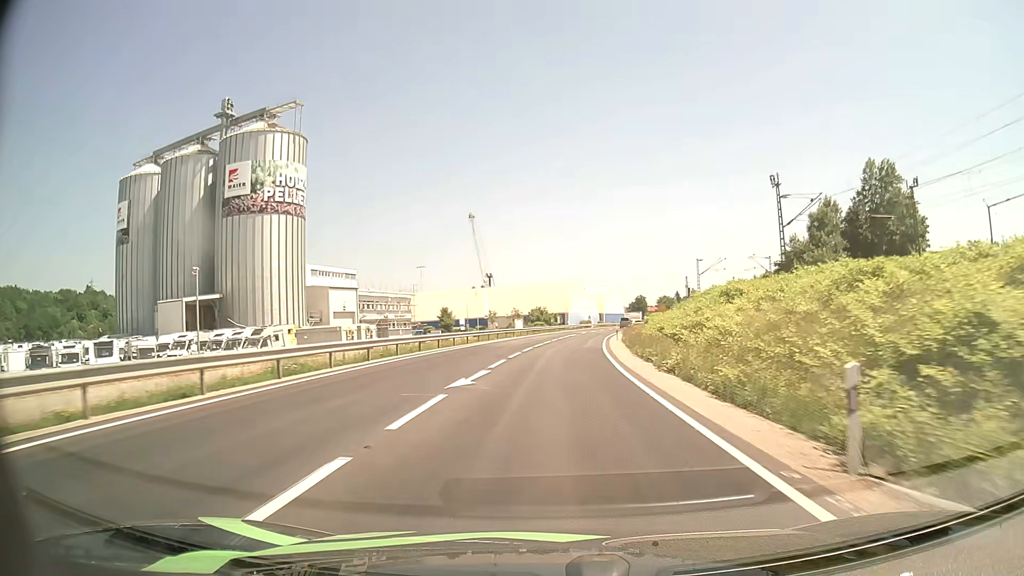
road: primary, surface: asphalt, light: Day
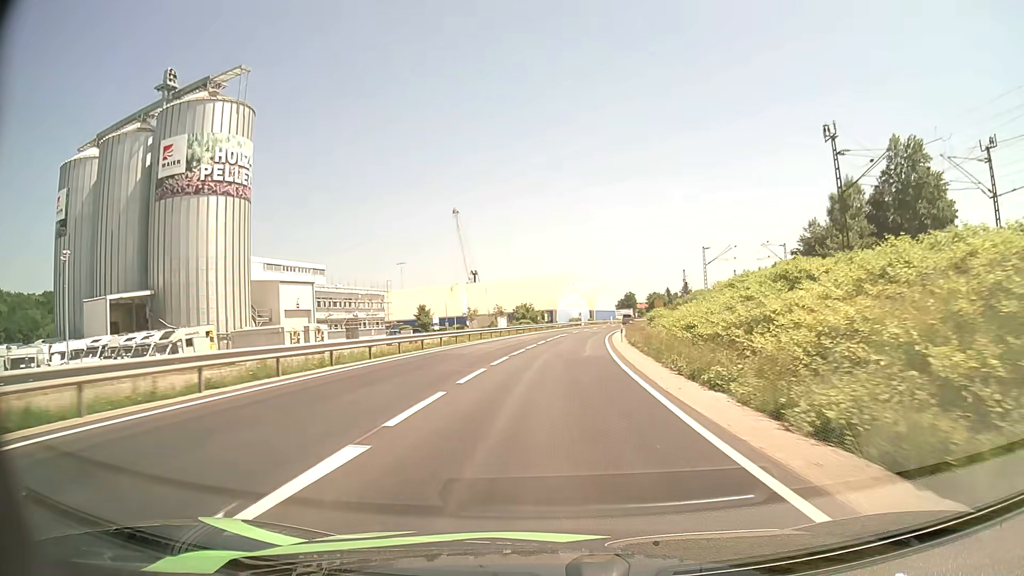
(+0.1, +11.9) m; +1°
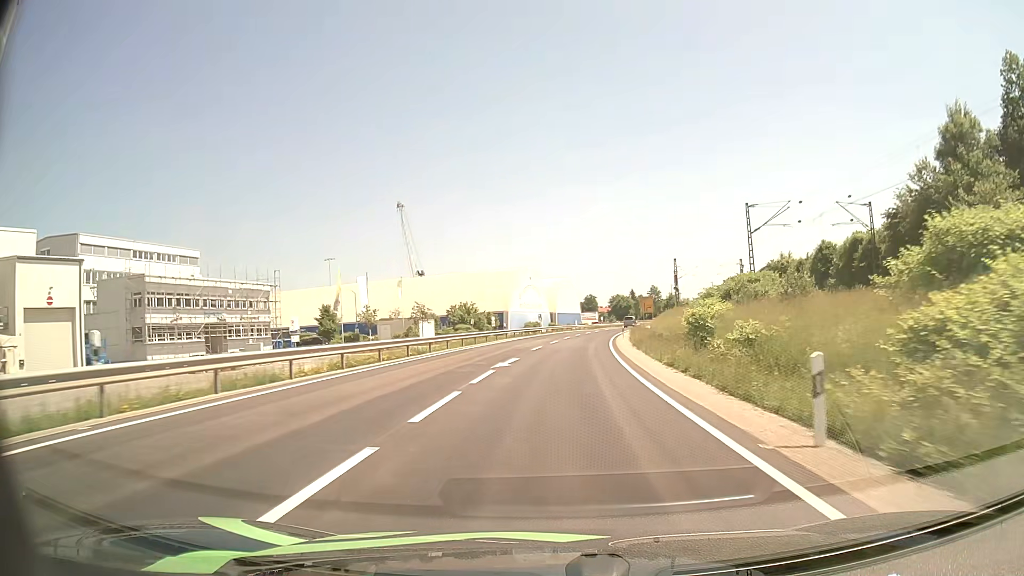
(+1.1, +35.2) m; +4°
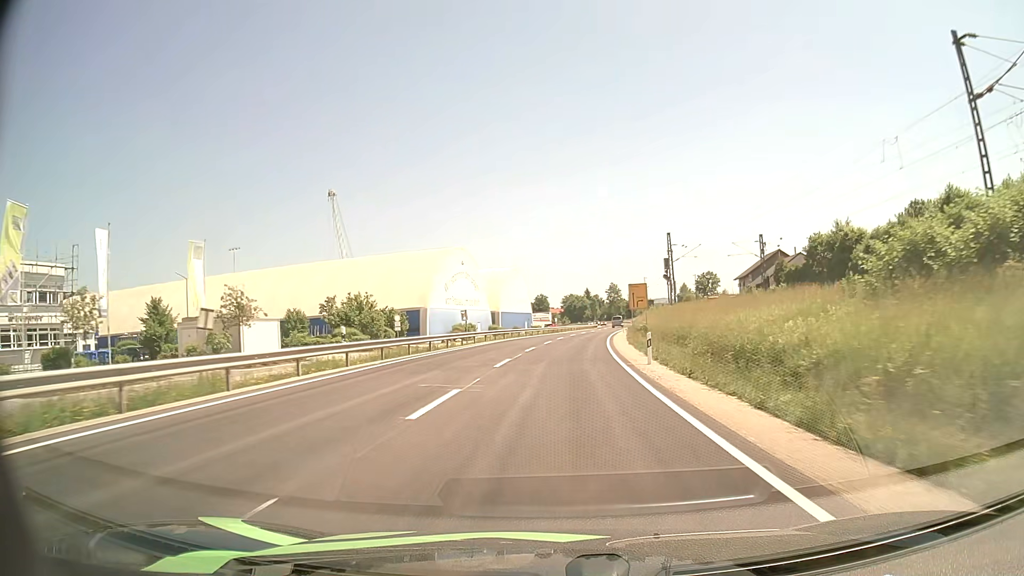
(+1.3, +35.0) m; +4°
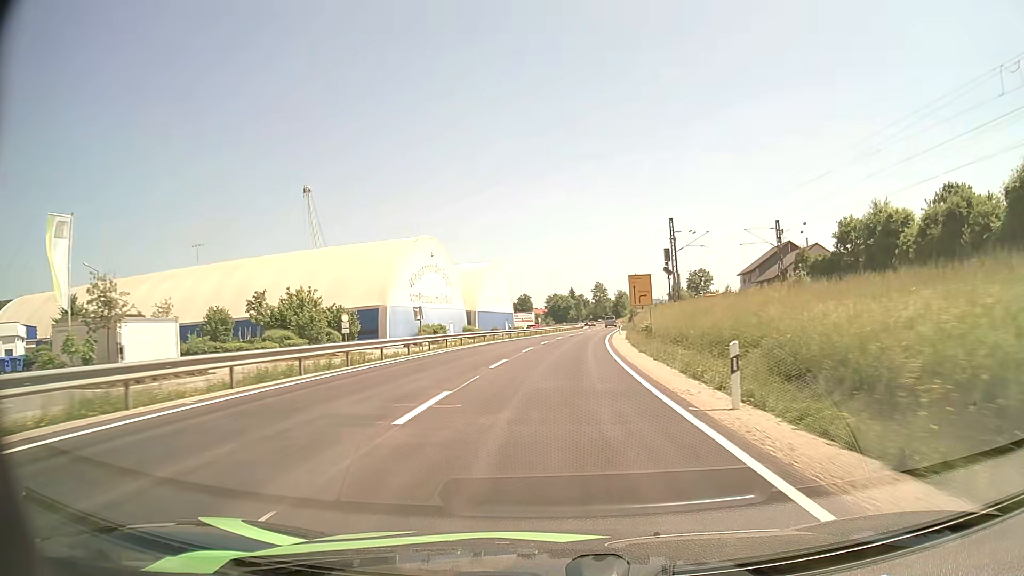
(+0.2, +11.7) m; +1°
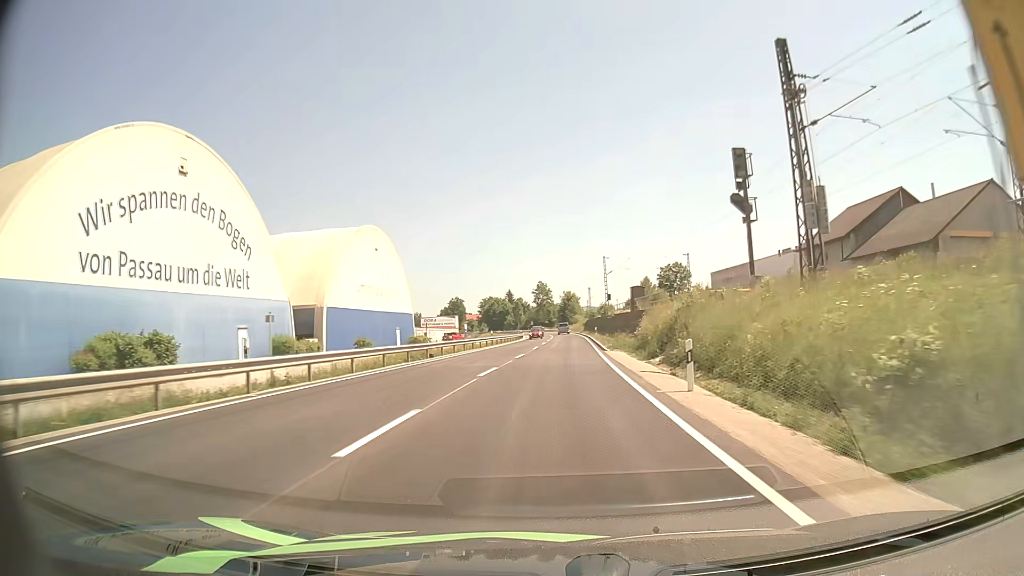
(+2.1, +46.3) m; +5°
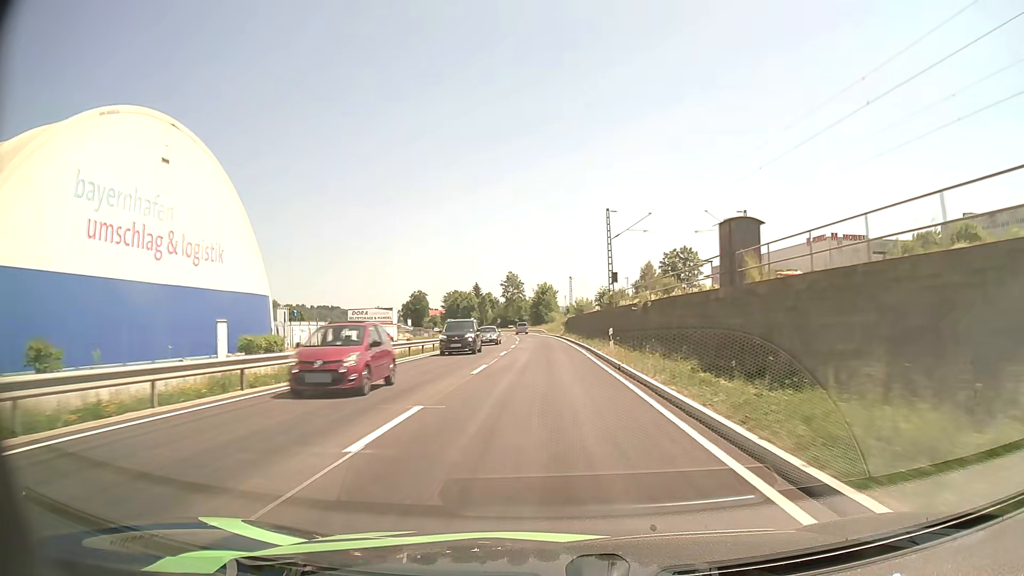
(+0.9, +36.0) m; +2°
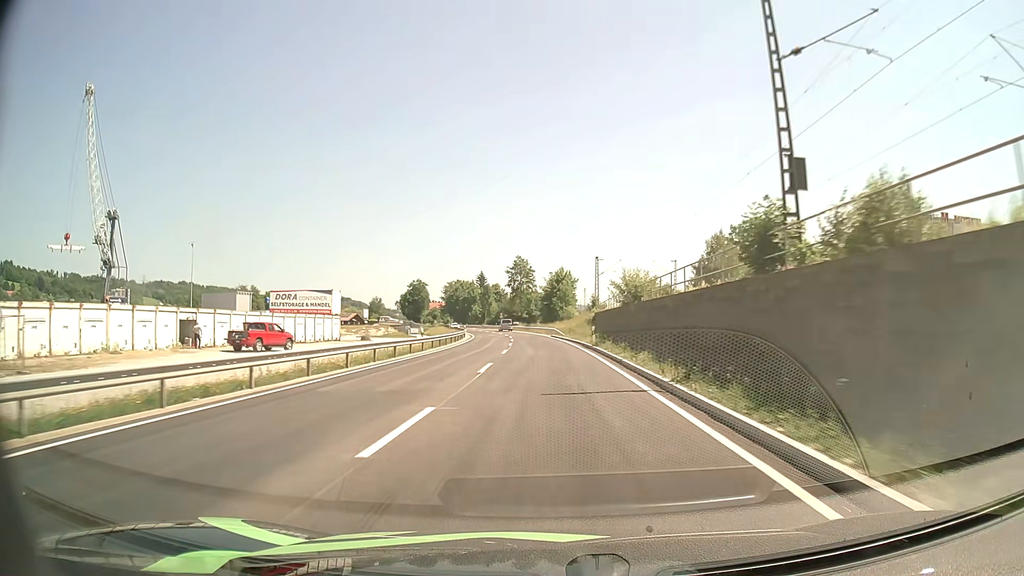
(-0.2, +36.4) m; -1°
(0, +10) (0, +20) (0, +30) (-1, +40) (-1, +50) (-1, +60) (-2, +70) (-3, +80) (-4, +90) (-5, +100) m
